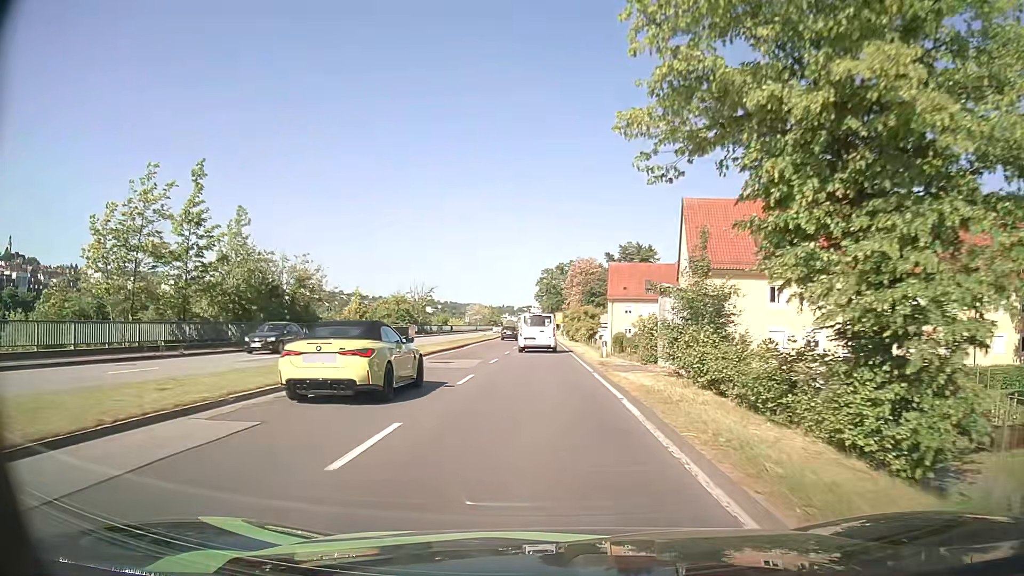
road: primary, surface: asphalt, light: Day
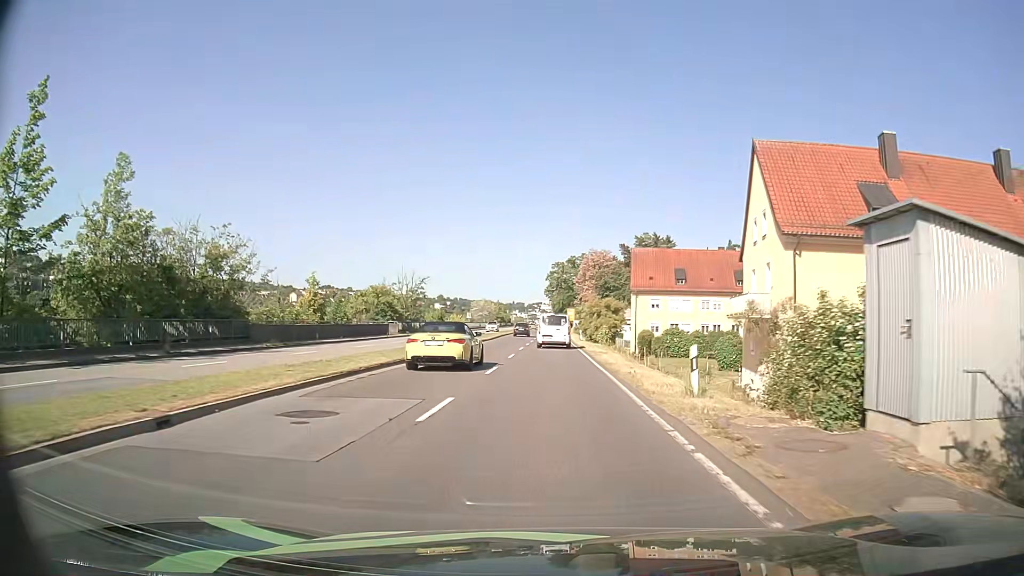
(-0.2, +15.2) m; -1°
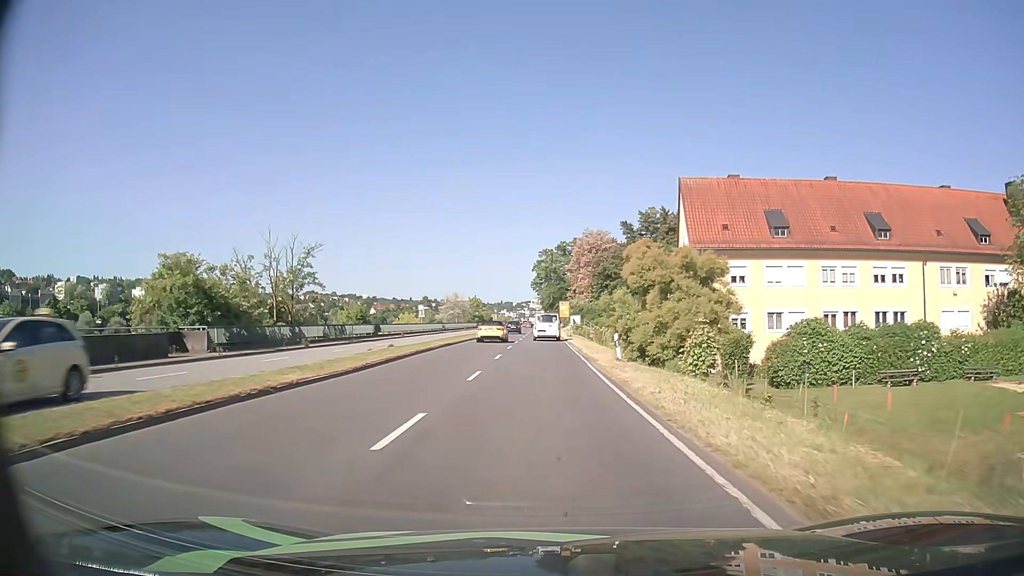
(+0.4, +38.8) m; +1°
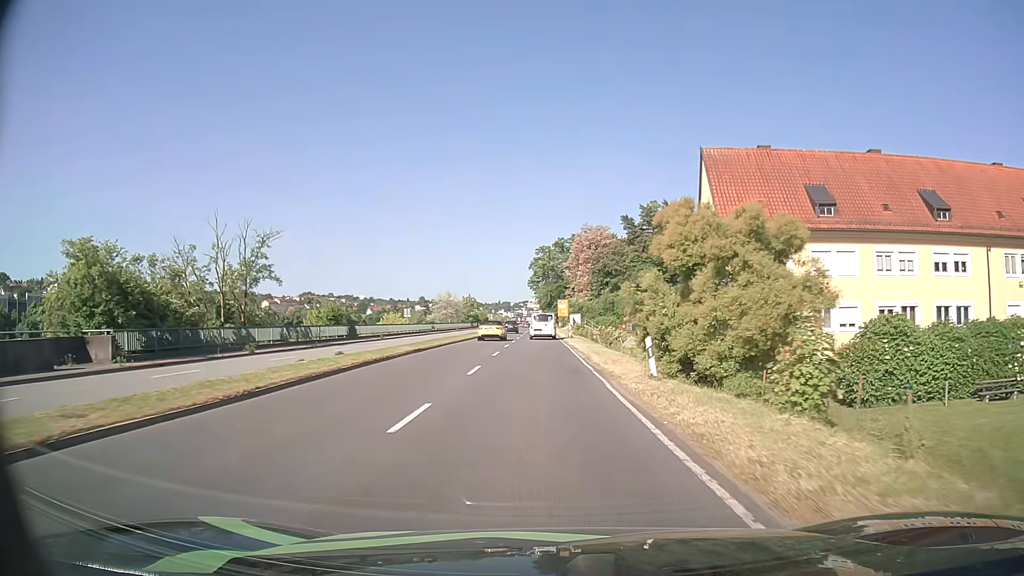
(0.0, +7.9) m; 0°
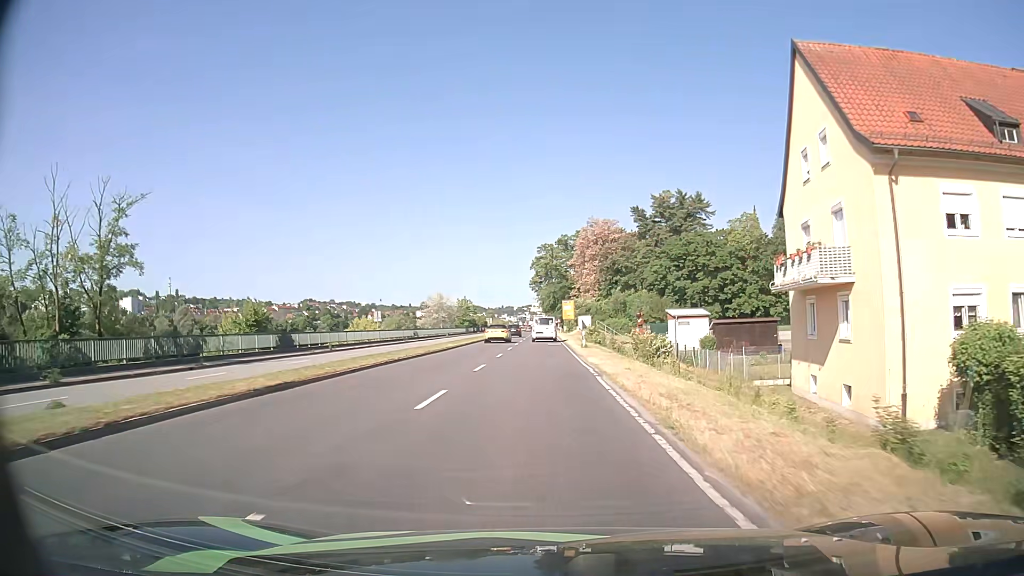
(0.0, +16.1) m; 0°
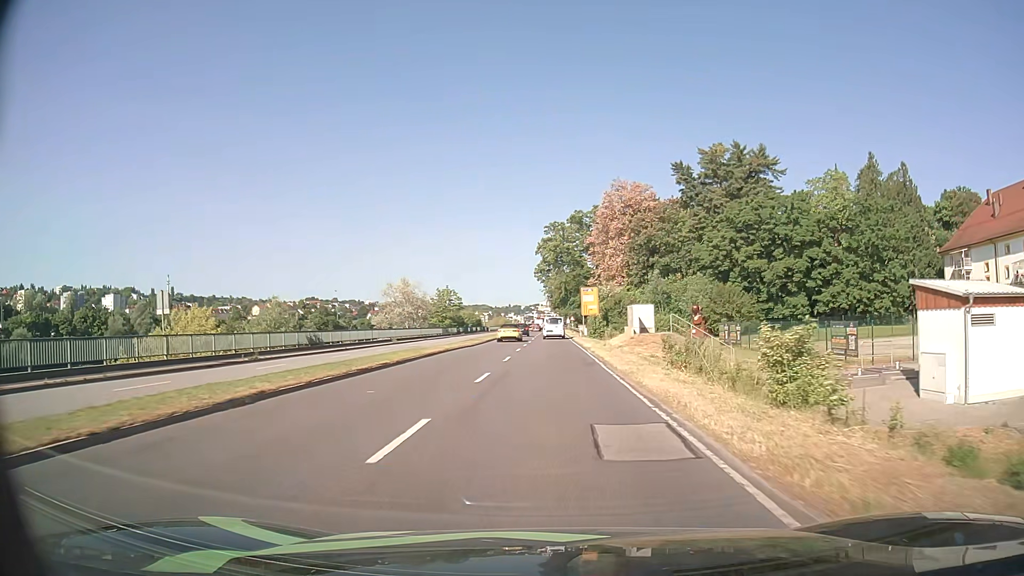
(-0.5, +40.8) m; -1°
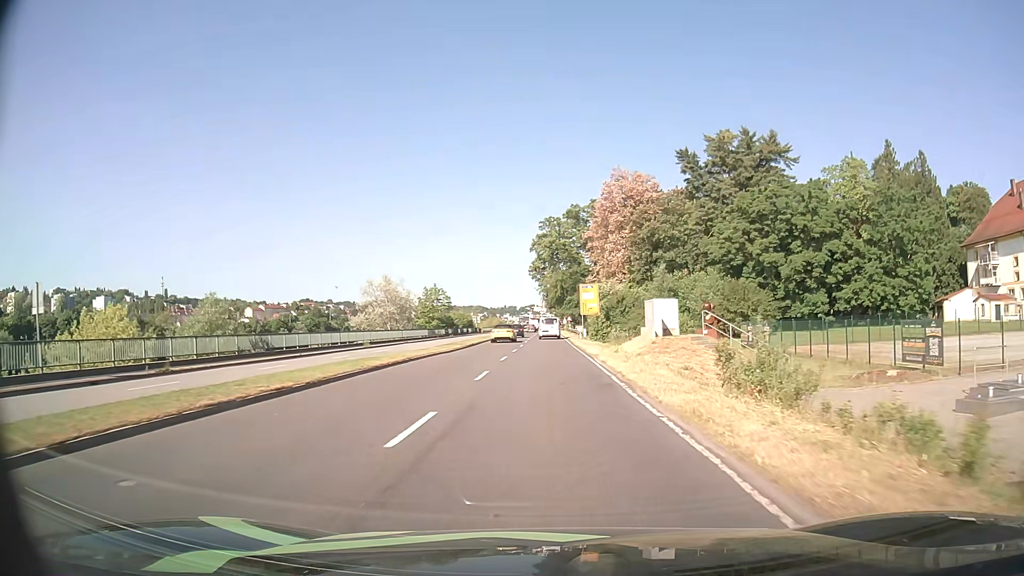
(0.0, +8.3) m; 0°
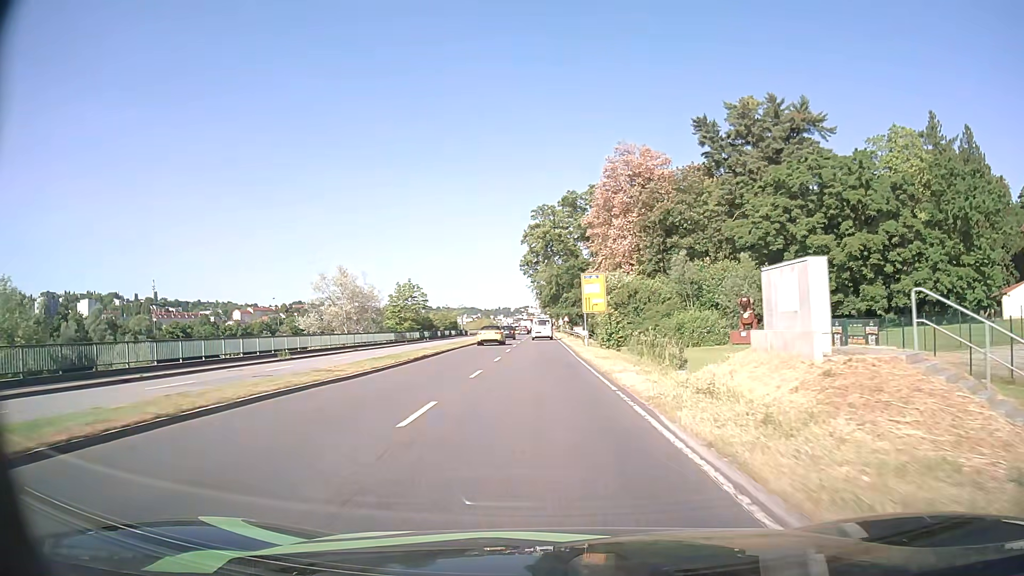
(+0.1, +16.6) m; +1°
